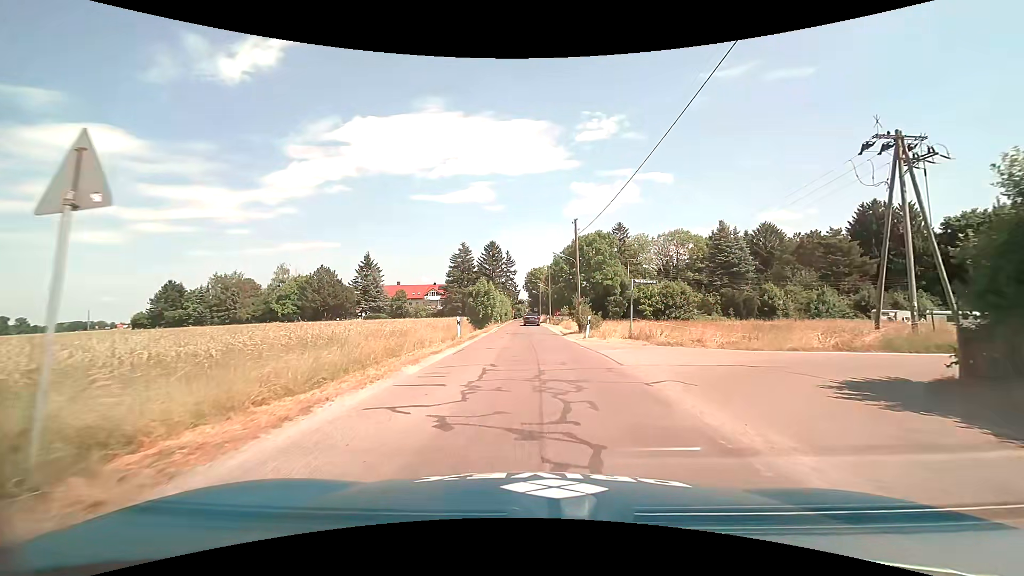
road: unclassified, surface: asphalt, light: Day
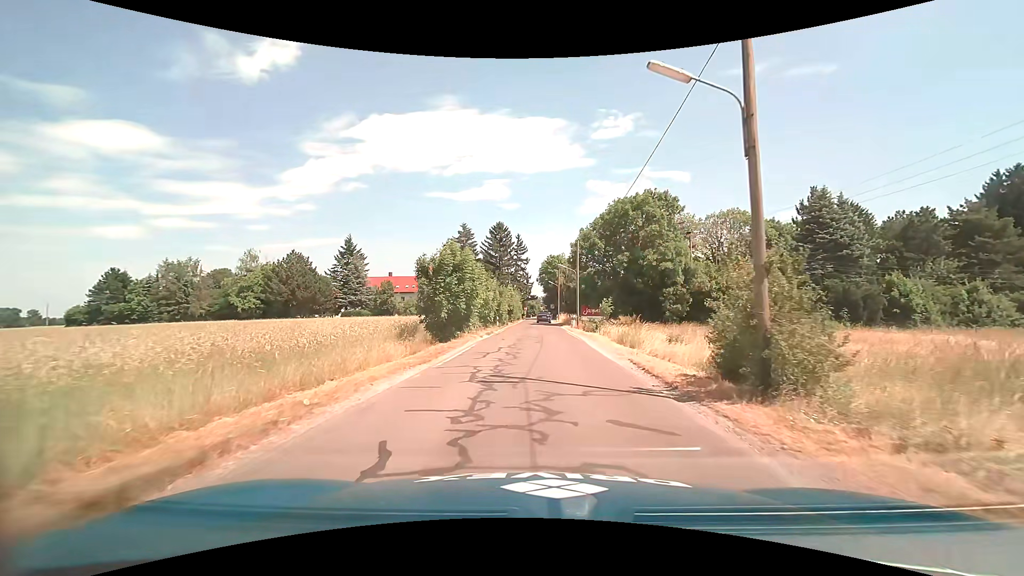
(-0.5, +24.7) m; -3°
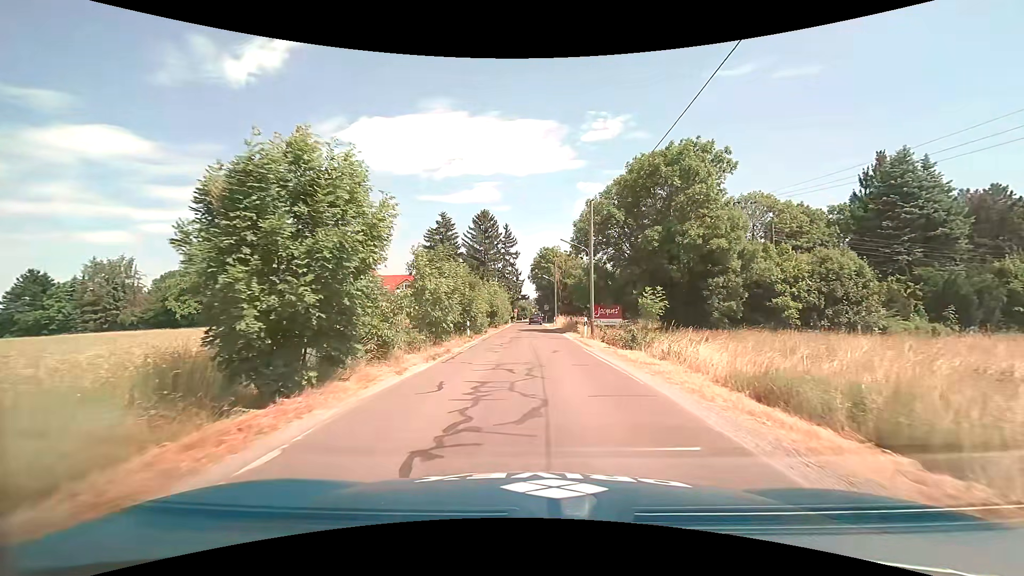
(+0.2, +15.1) m; +1°
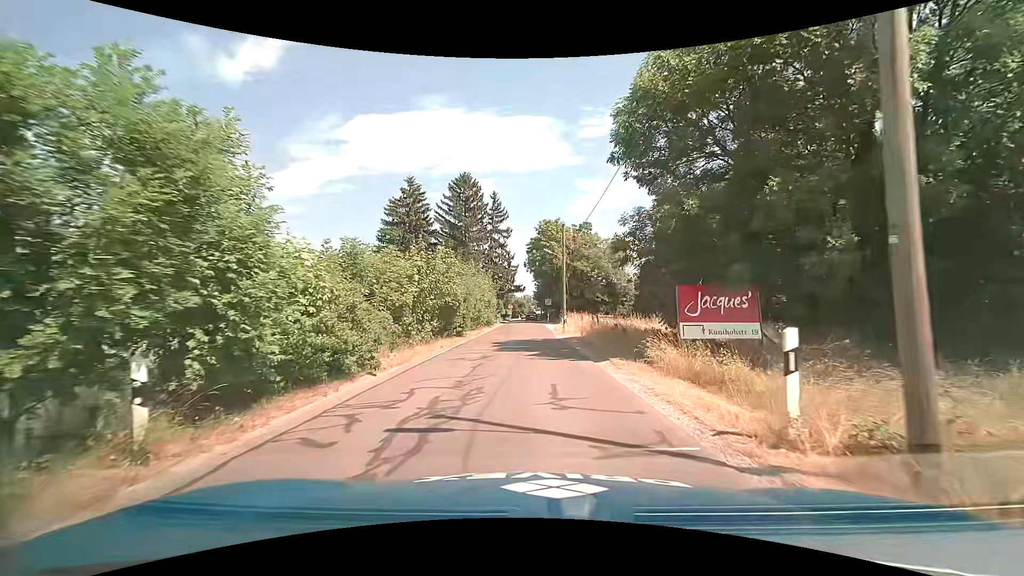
(+0.4, +22.9) m; 0°
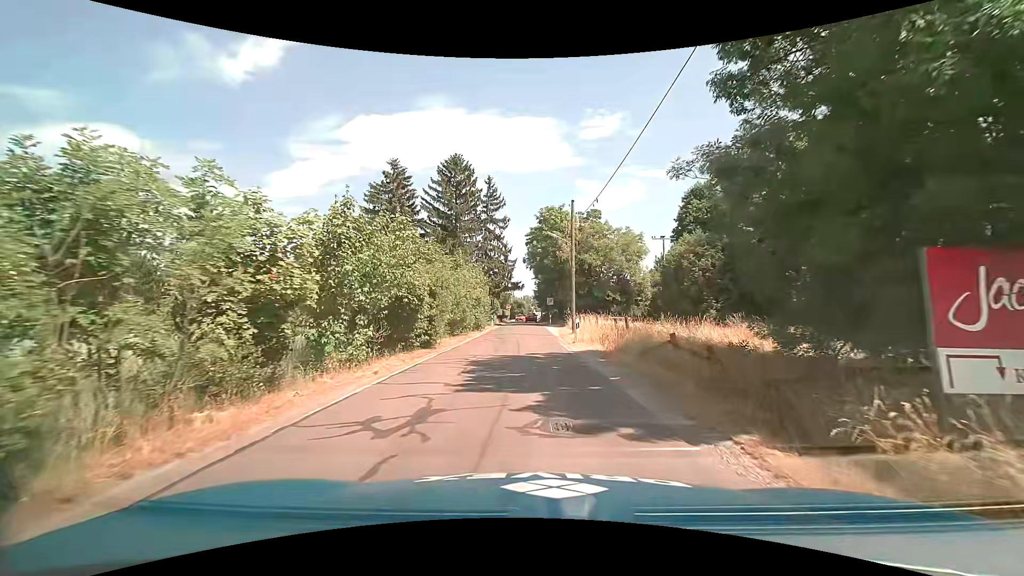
(0.0, +8.5) m; 0°
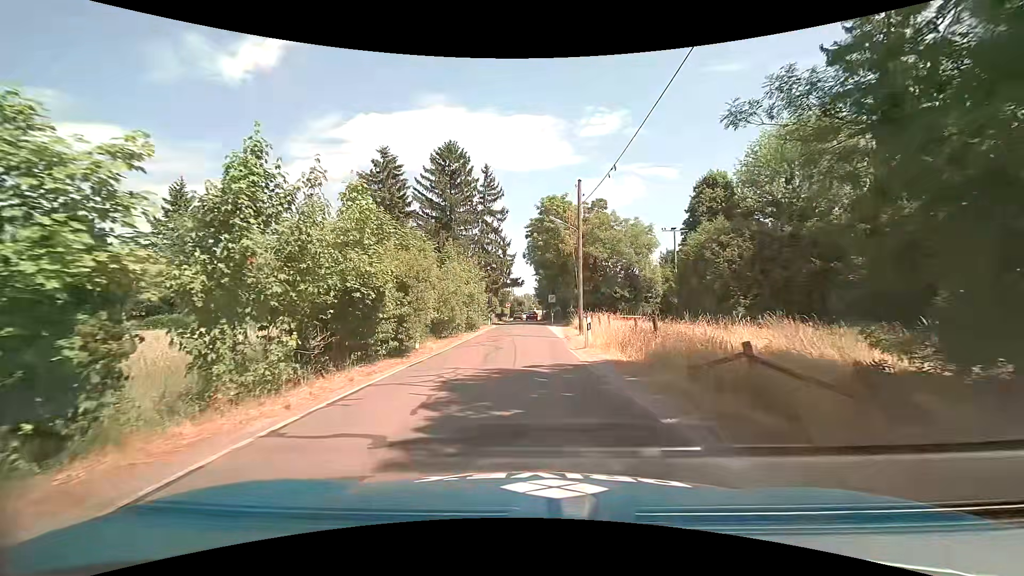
(0.0, +4.2) m; 0°
